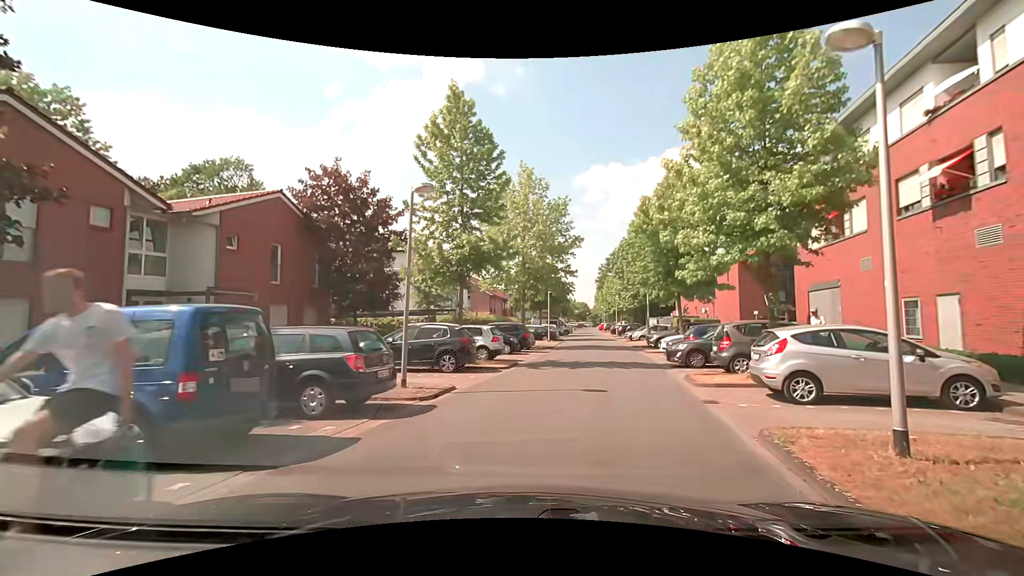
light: Day
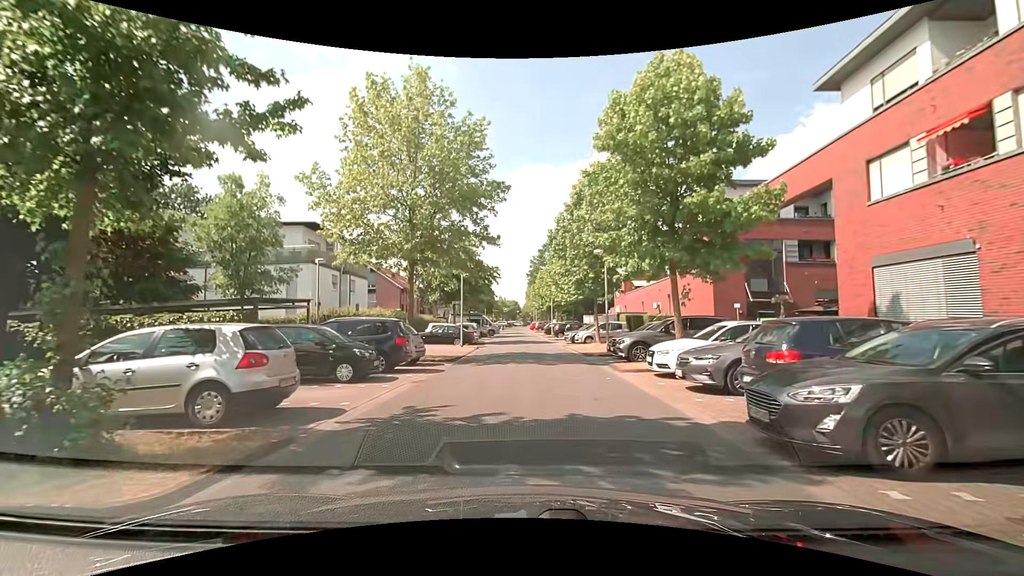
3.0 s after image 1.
(+1.5, +13.3) m; +8°
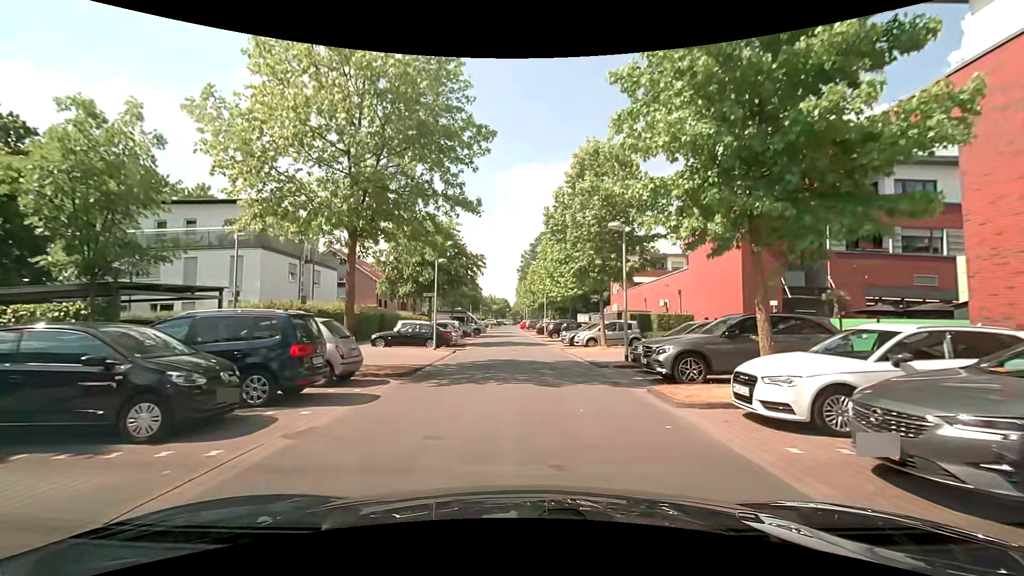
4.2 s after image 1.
(0.0, +6.3) m; +2°
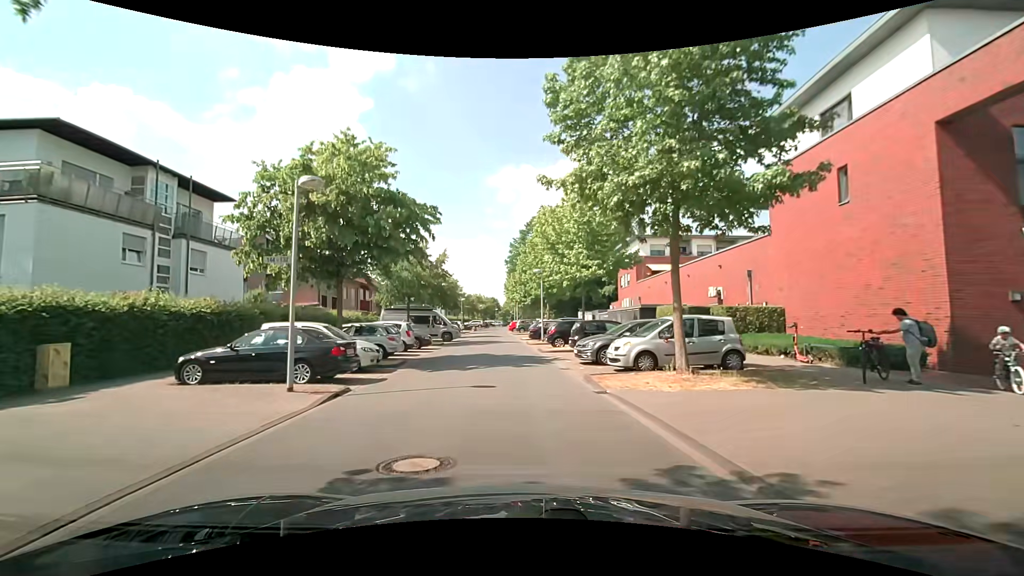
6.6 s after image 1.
(0.0, +14.8) m; +1°
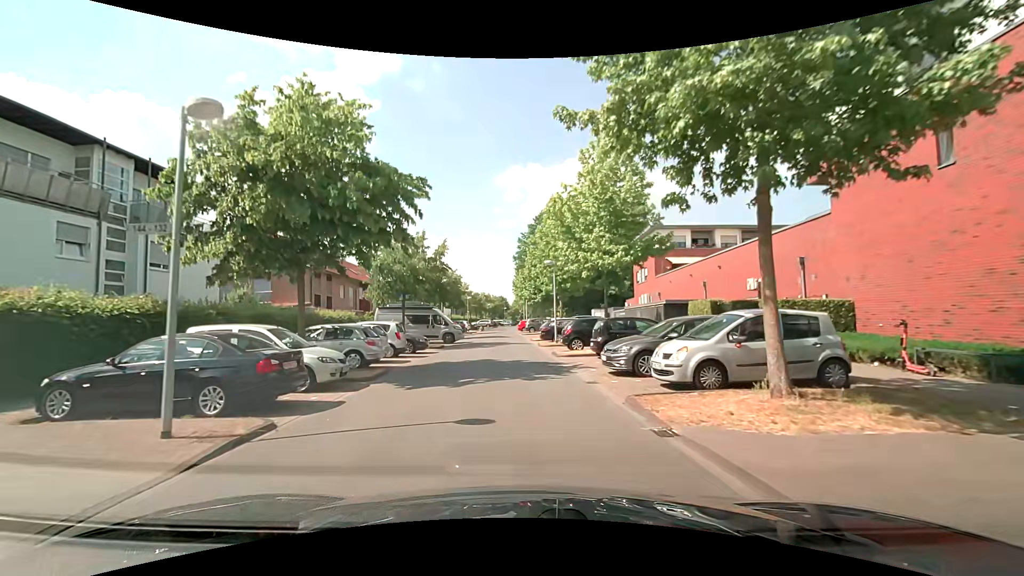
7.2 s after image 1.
(-0.1, +4.0) m; -1°
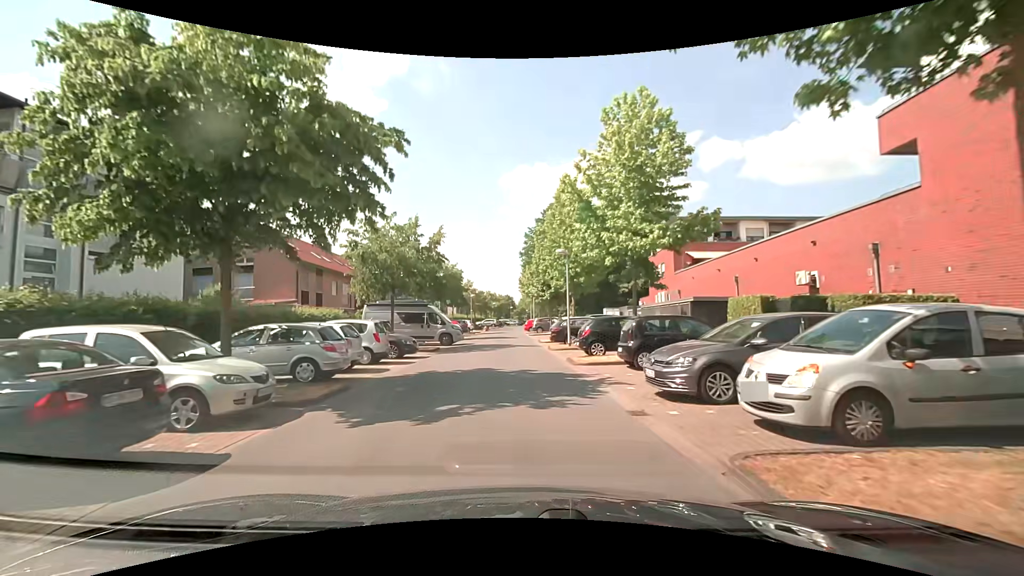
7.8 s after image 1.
(-0.1, +4.1) m; -2°
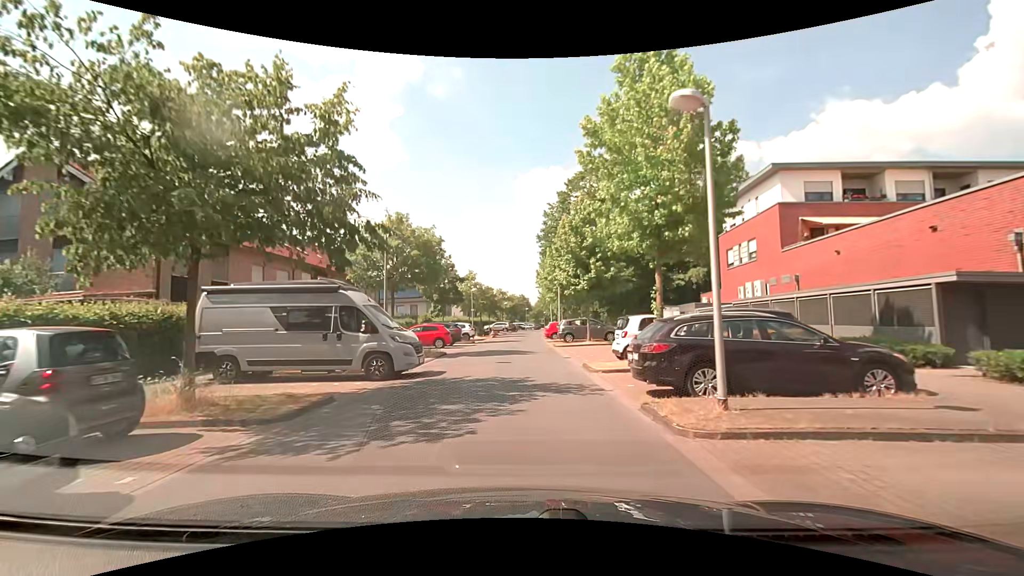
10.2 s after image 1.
(-0.3, +16.9) m; -1°
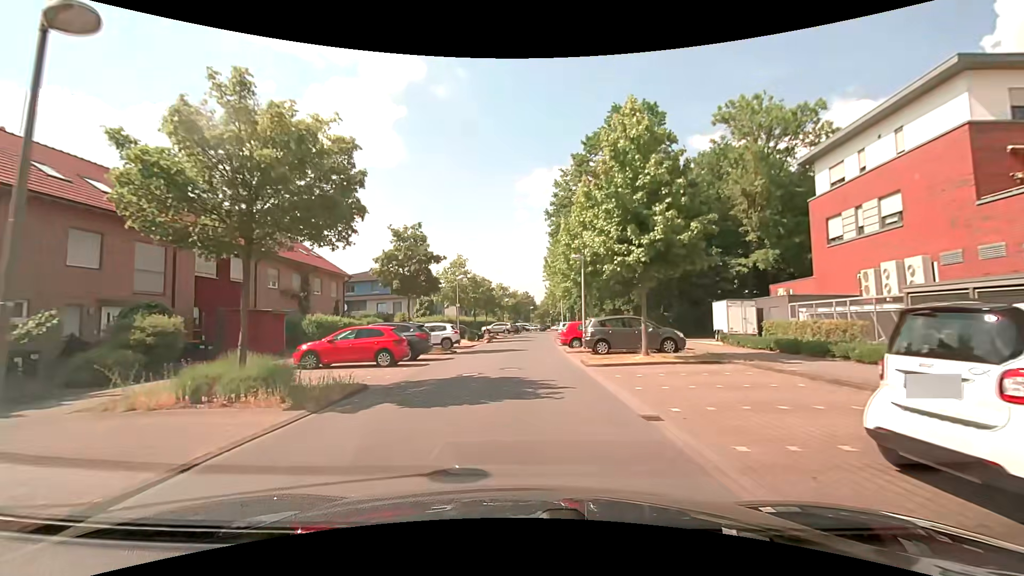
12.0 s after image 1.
(-0.2, +12.9) m; -1°
